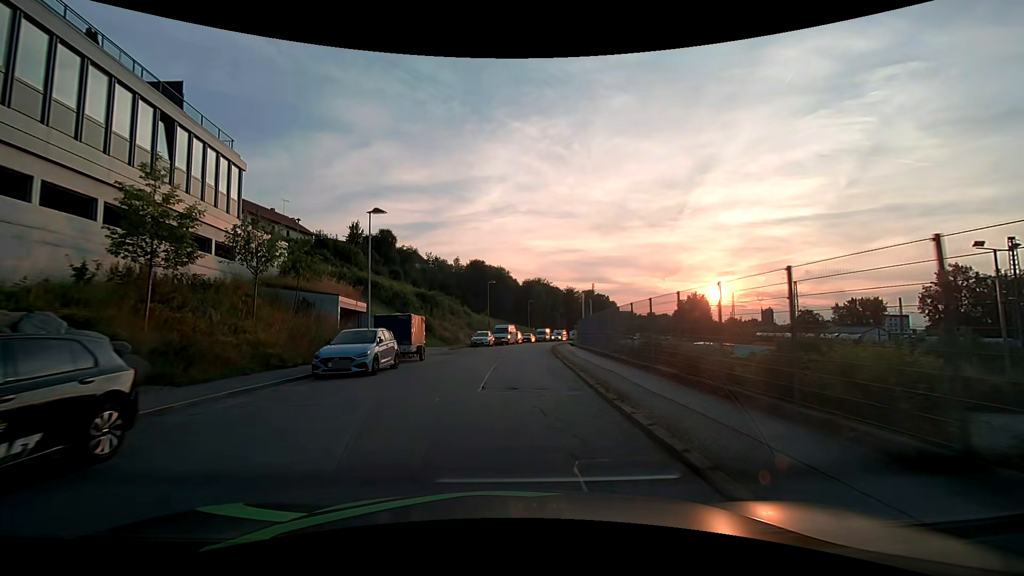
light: Day
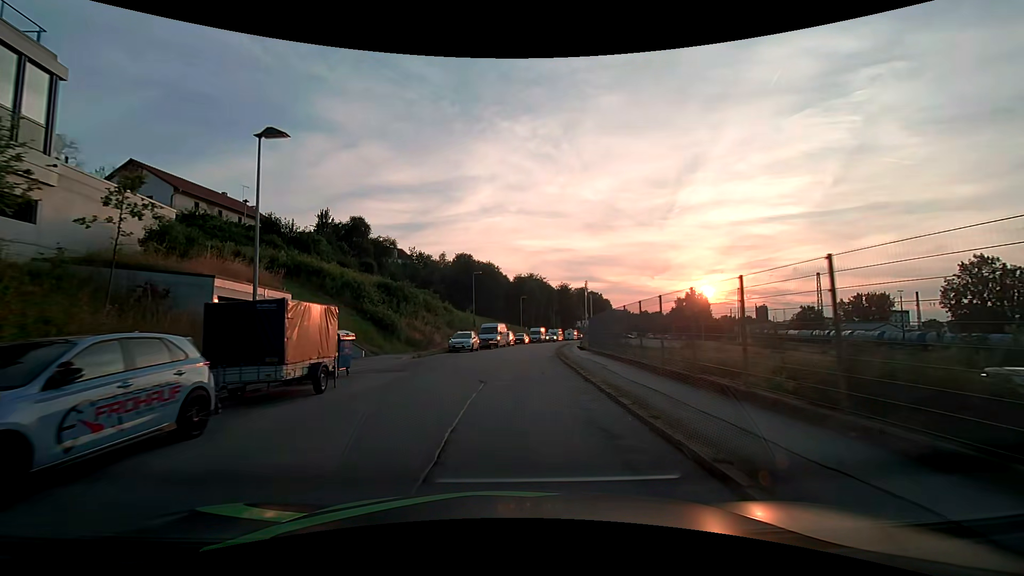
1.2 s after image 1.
(+0.3, +11.2) m; +2°
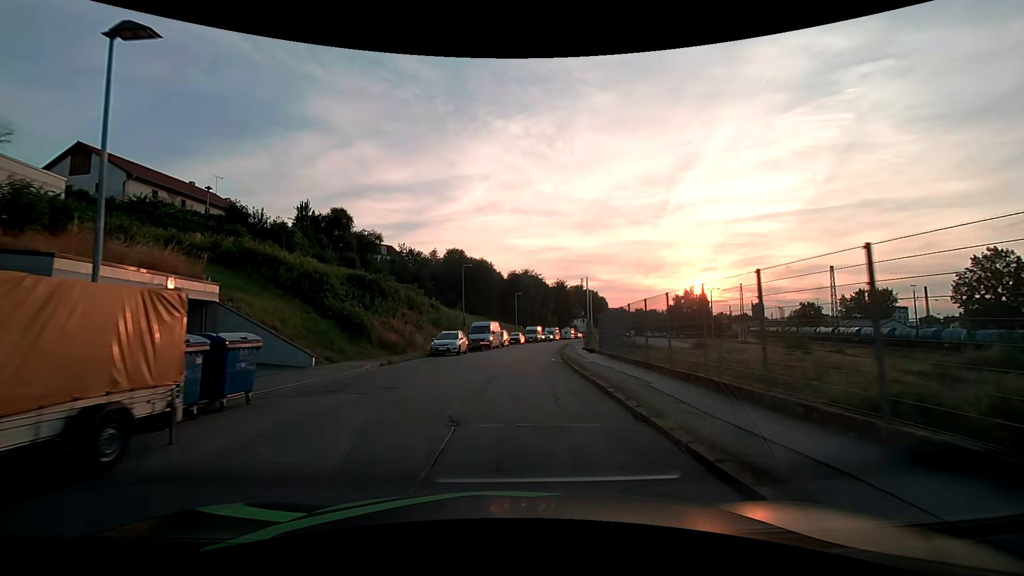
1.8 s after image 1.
(0.0, +5.8) m; +1°
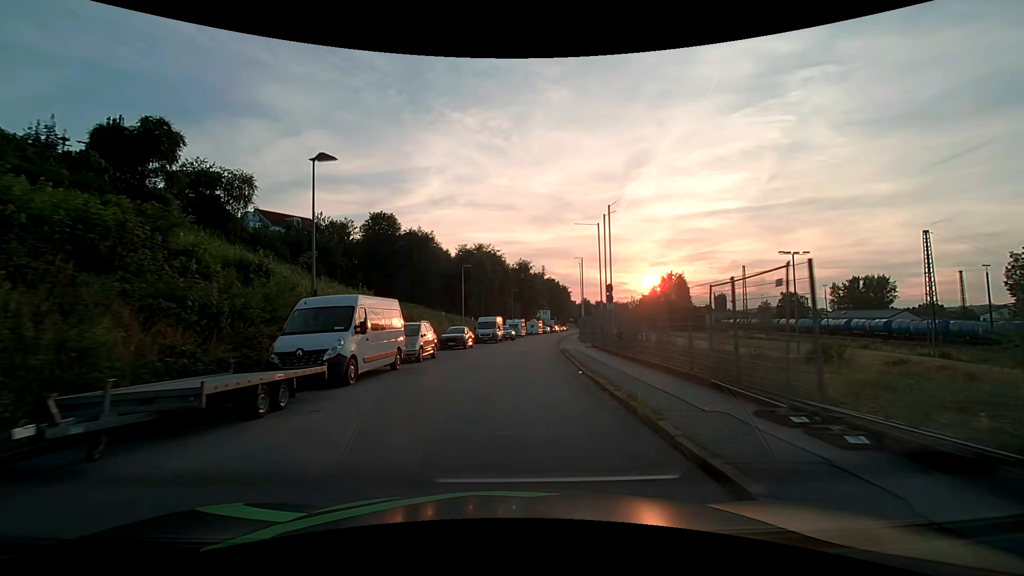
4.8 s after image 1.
(+1.1, +29.7) m; +5°
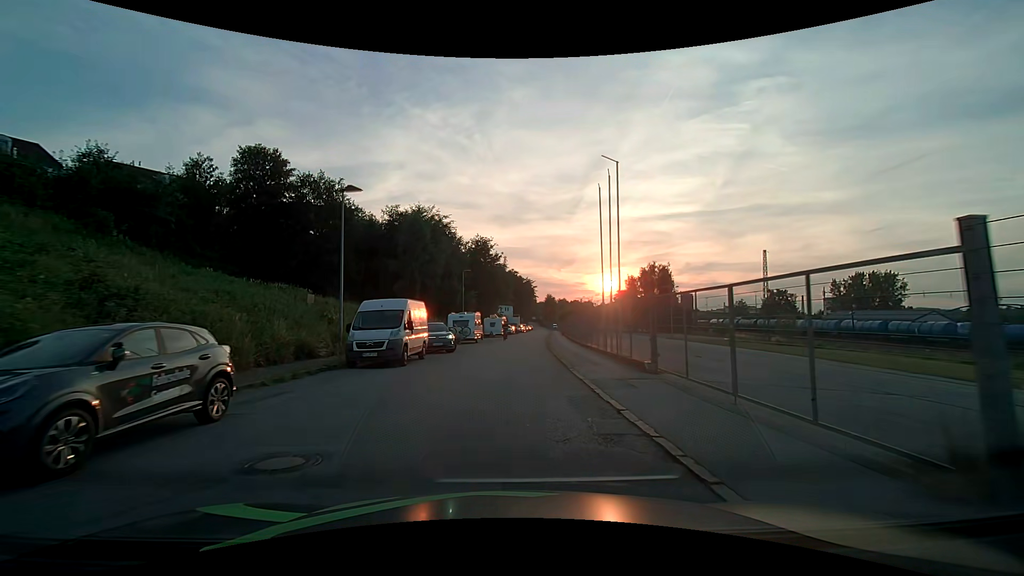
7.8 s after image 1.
(+1.0, +28.1) m; +5°
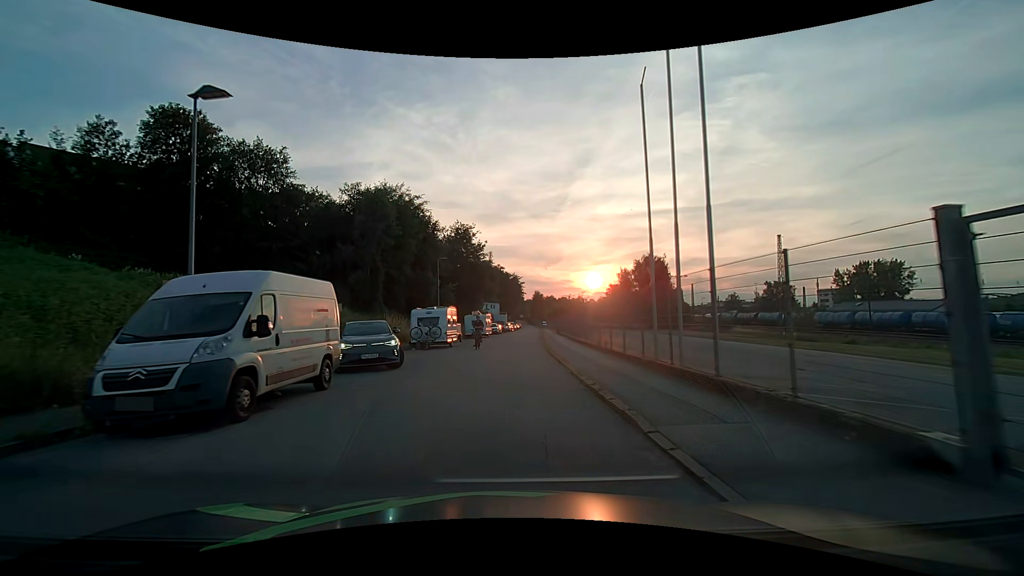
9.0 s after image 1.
(+0.2, +10.0) m; +2°
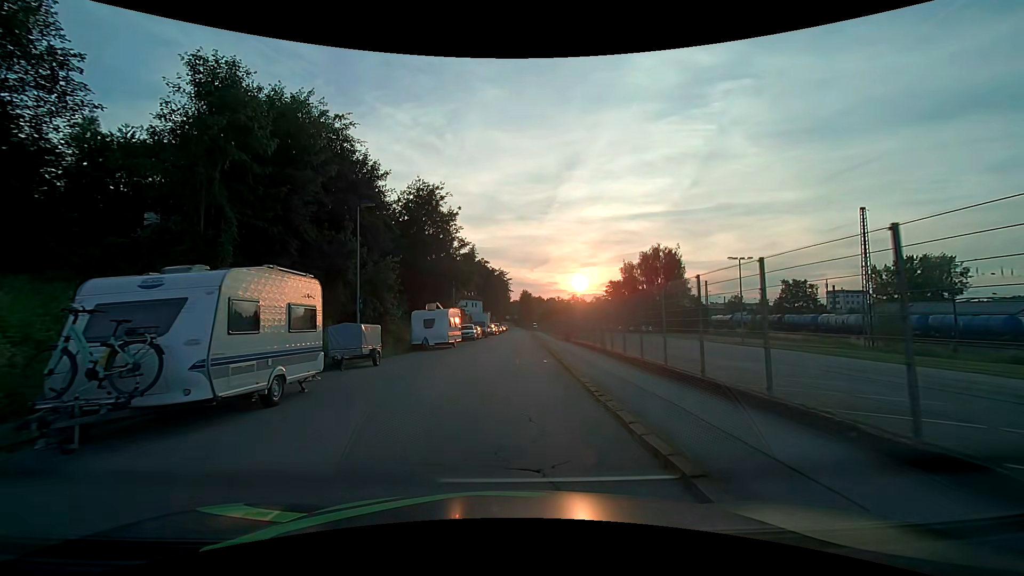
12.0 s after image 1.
(+0.4, +22.0) m; +2°
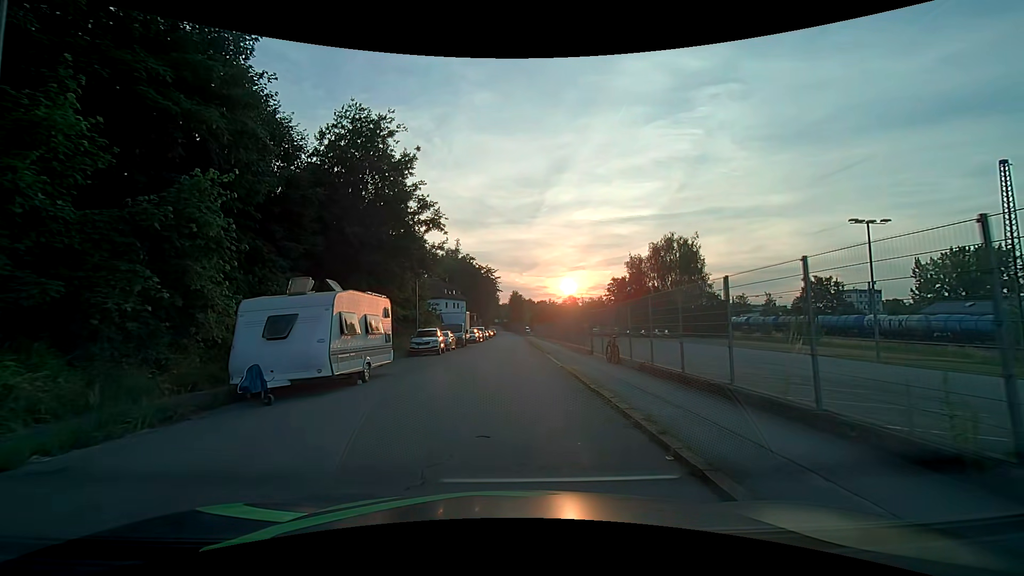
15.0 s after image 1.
(+0.2, +18.4) m; +1°
(0, +10) (0, +20) (0, +30) (+1, +40) (+1, +50) (+1, +60) (+1, +70) (+1, +80) (+1, +90) (+1, +100) m
